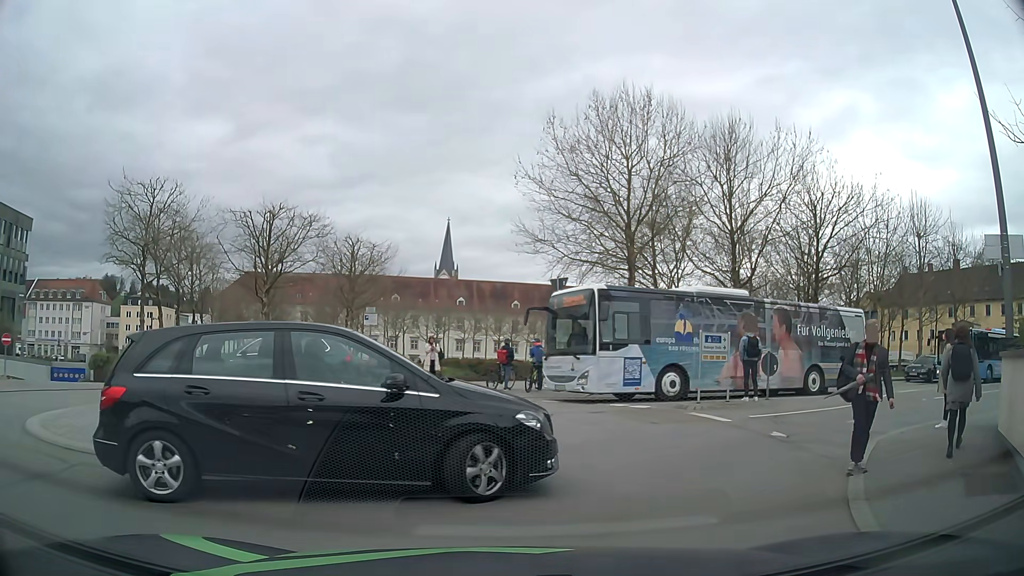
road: residential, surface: asphalt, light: Day
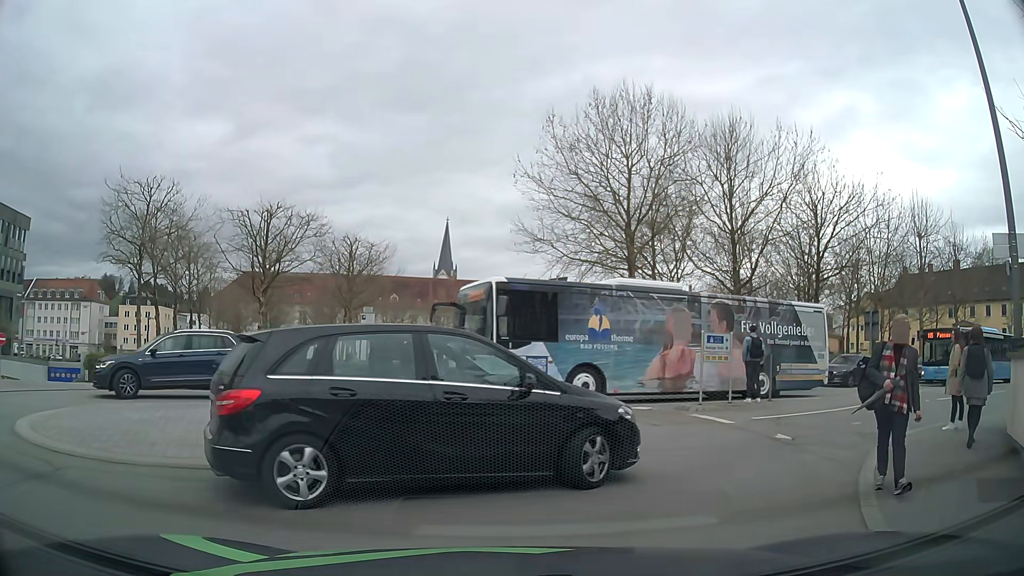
(0.0, +0.3) m; 0°
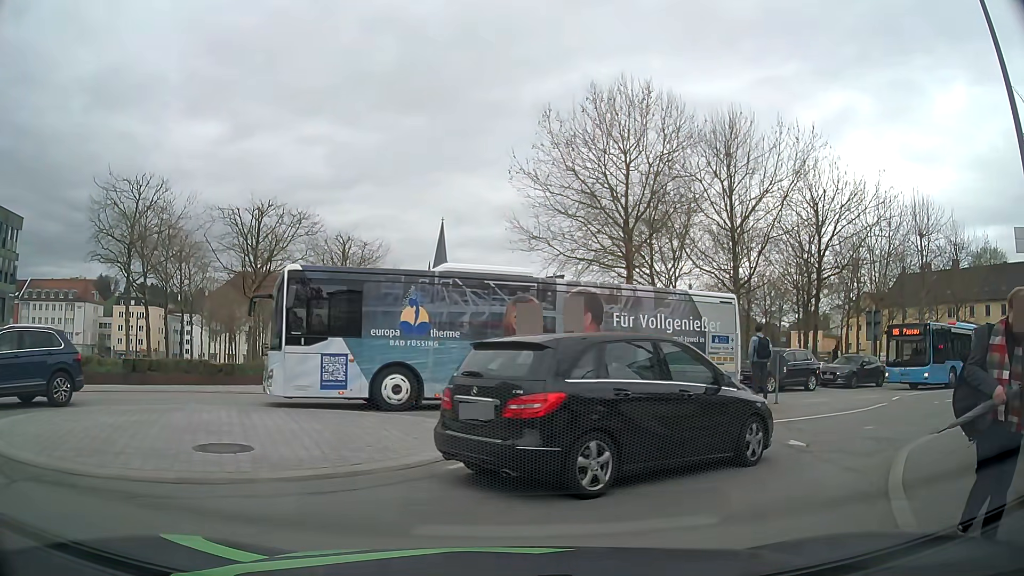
(0.0, +0.8) m; 0°
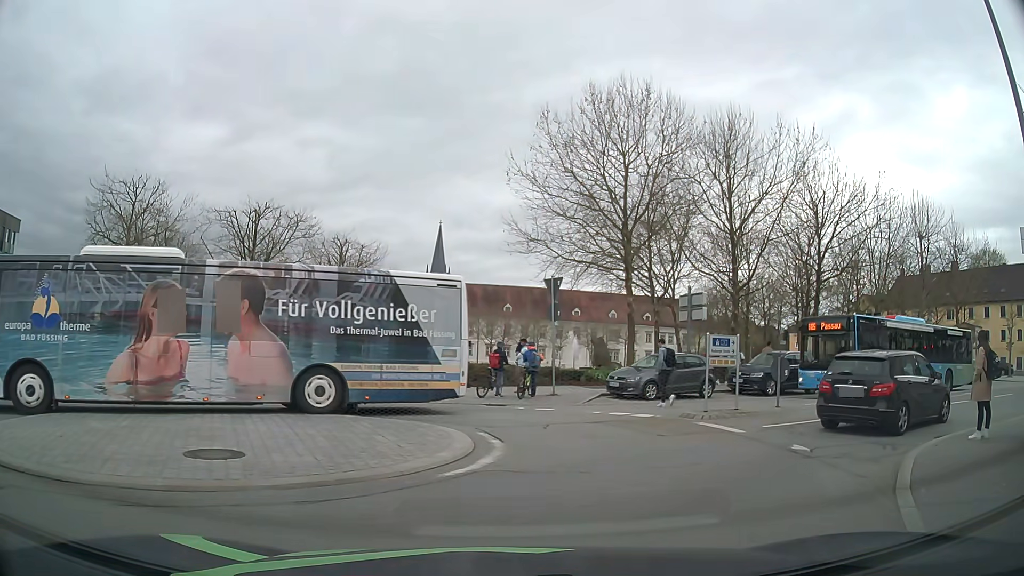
(0.0, +0.3) m; 0°
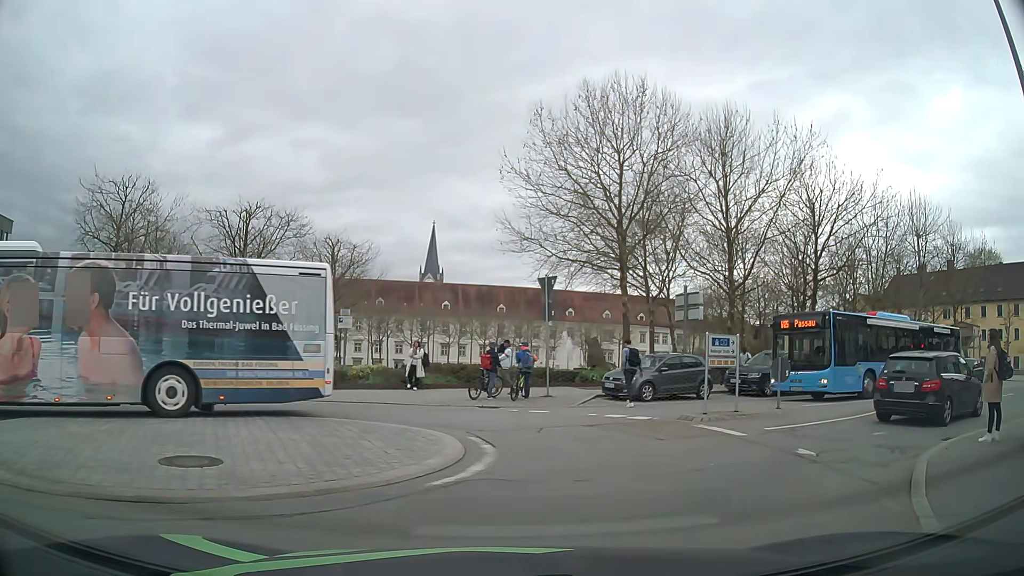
(0.0, +0.5) m; 0°
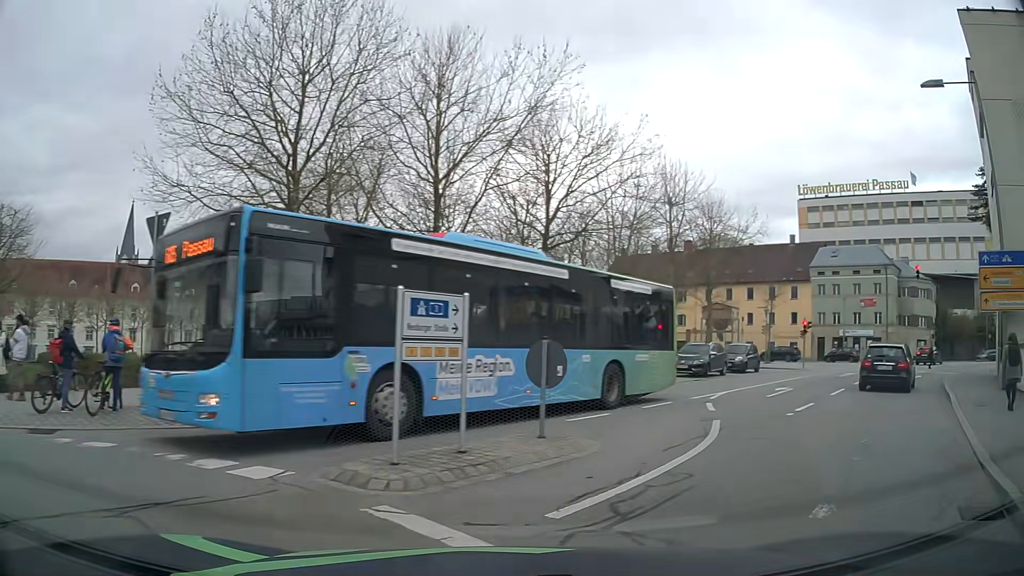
(+1.4, +7.9) m; +23°
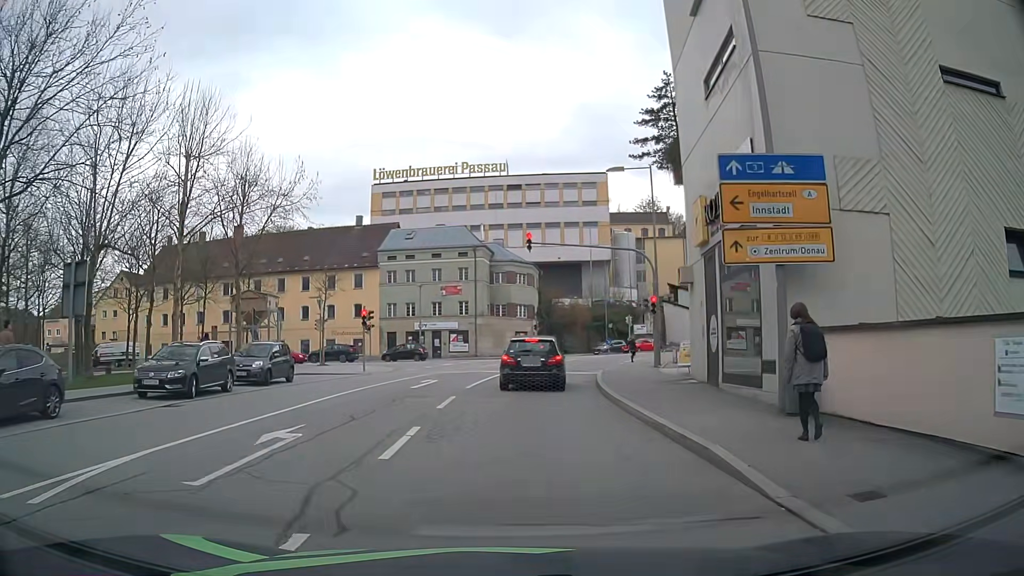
(+4.8, +10.4) m; +39°
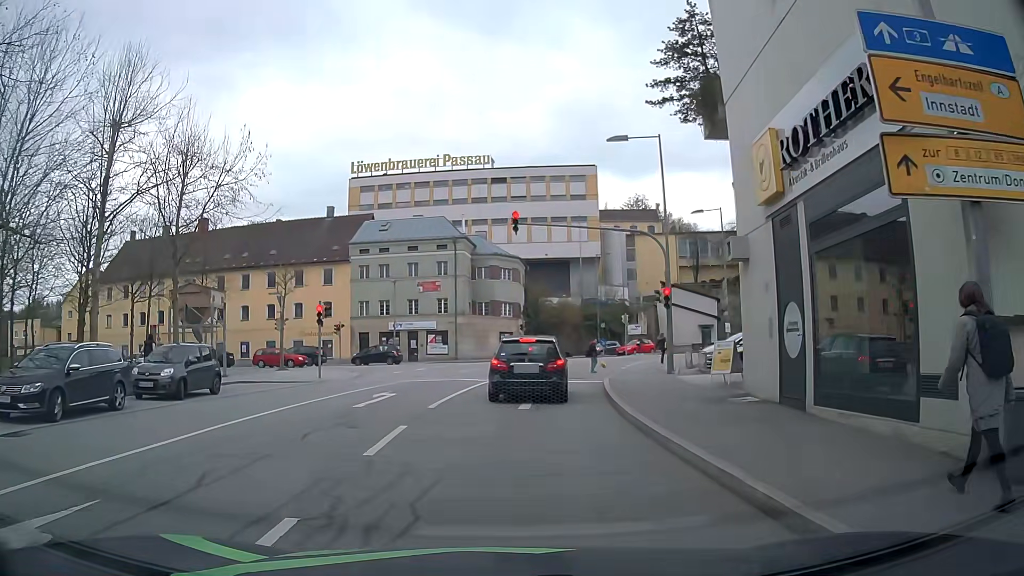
(0.0, +5.6) m; +1°
